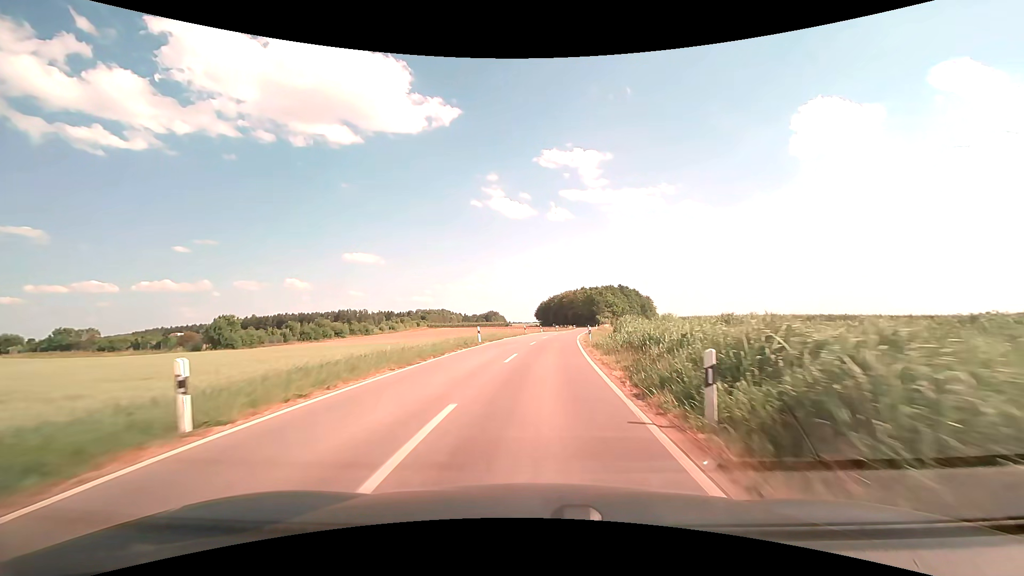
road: unclassified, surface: asphalt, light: Day
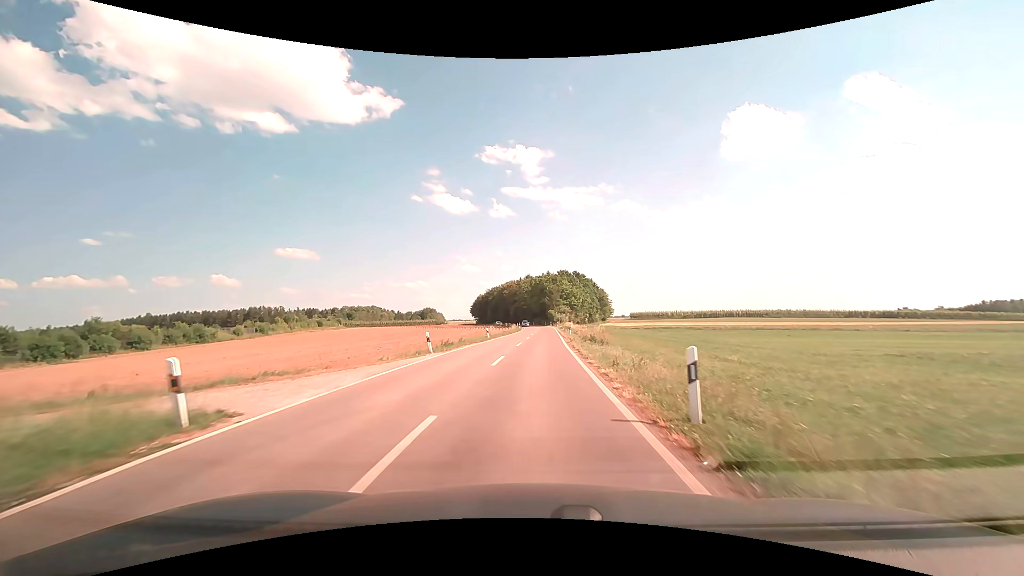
(+2.8, +49.1) m; +7°
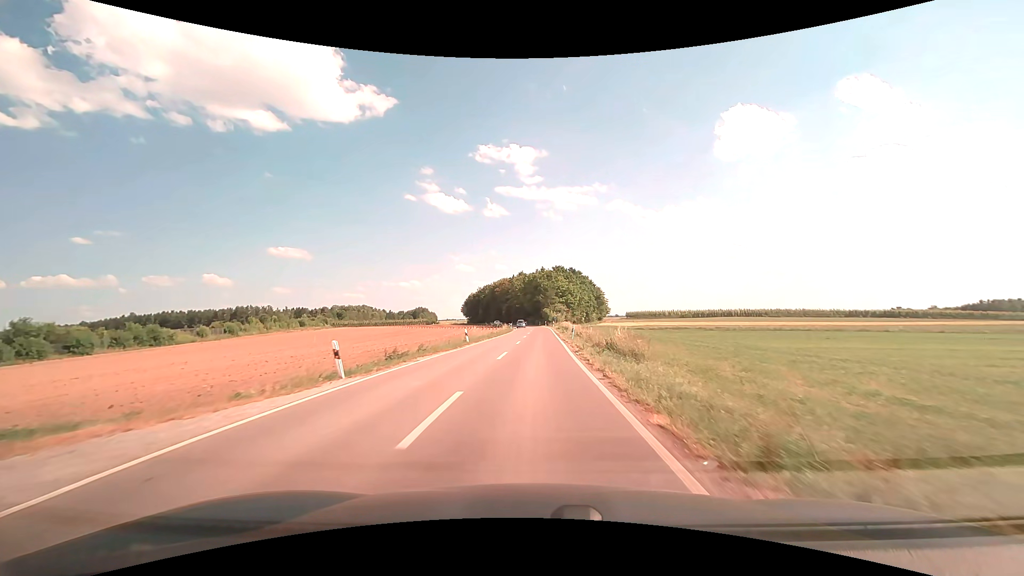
(+0.1, +9.8) m; +1°
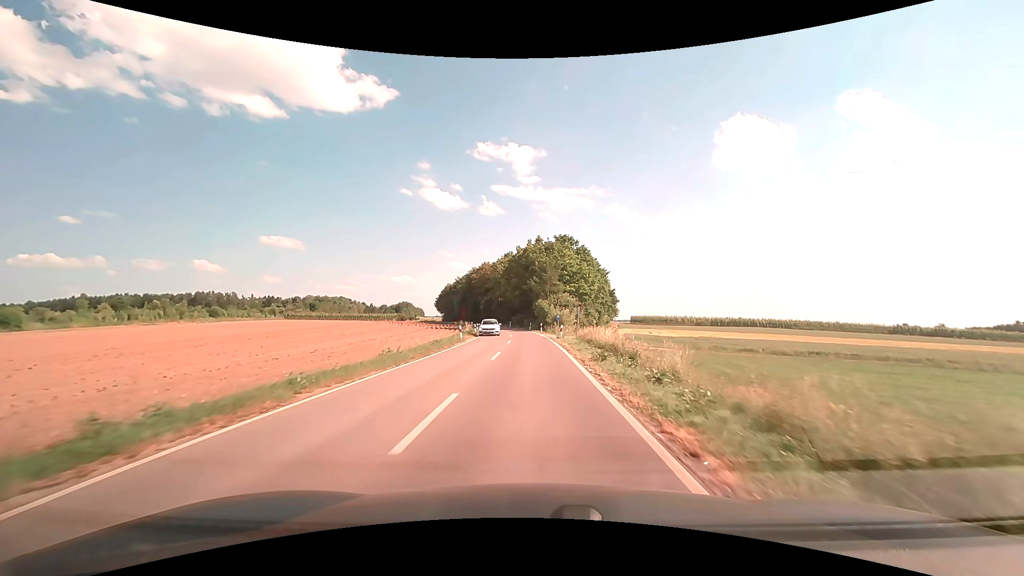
(+0.6, +48.5) m; +1°
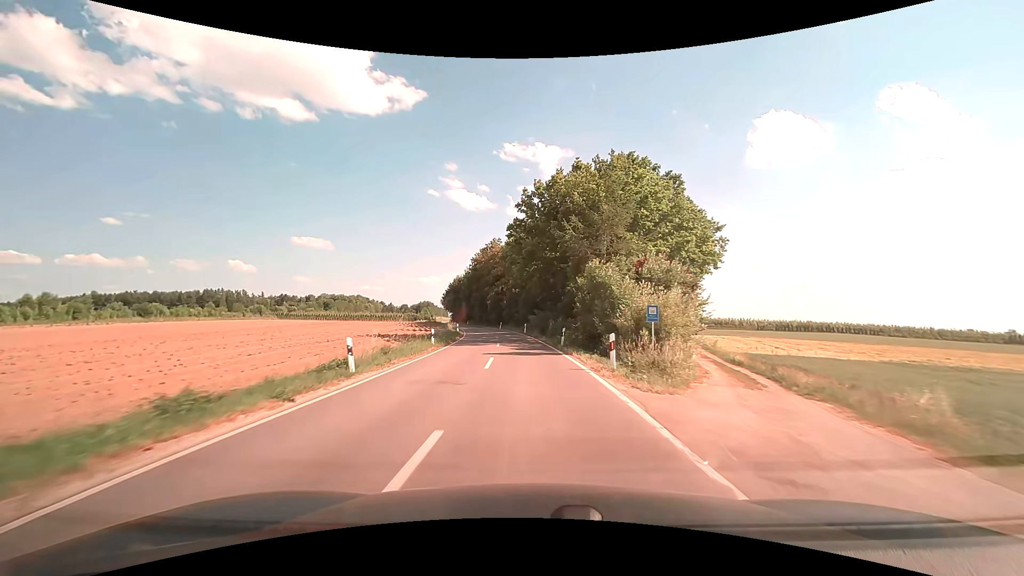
(-0.5, +39.4) m; -3°
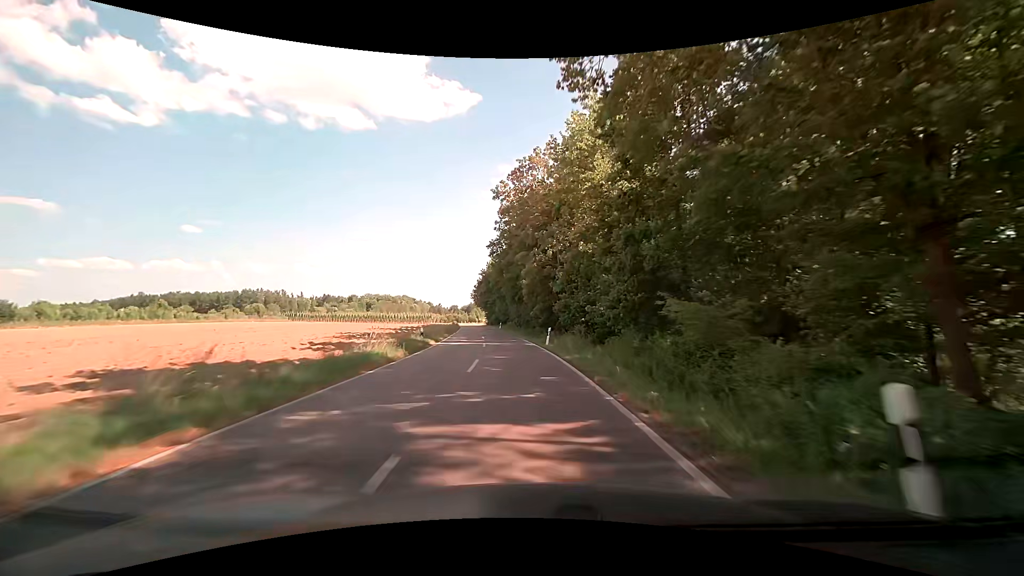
(-2.8, +49.3) m; -7°
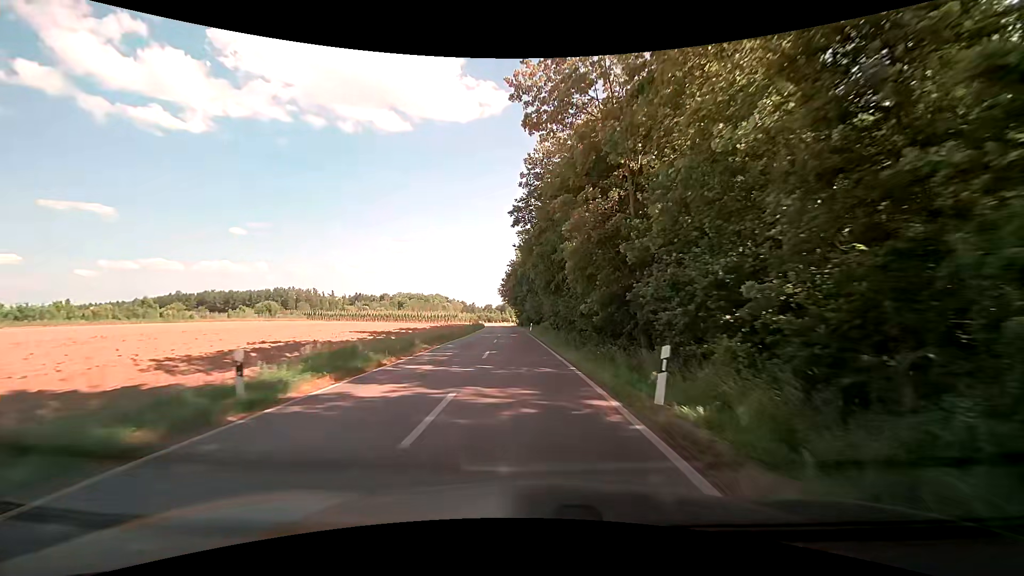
(-0.5, +19.8) m; -3°
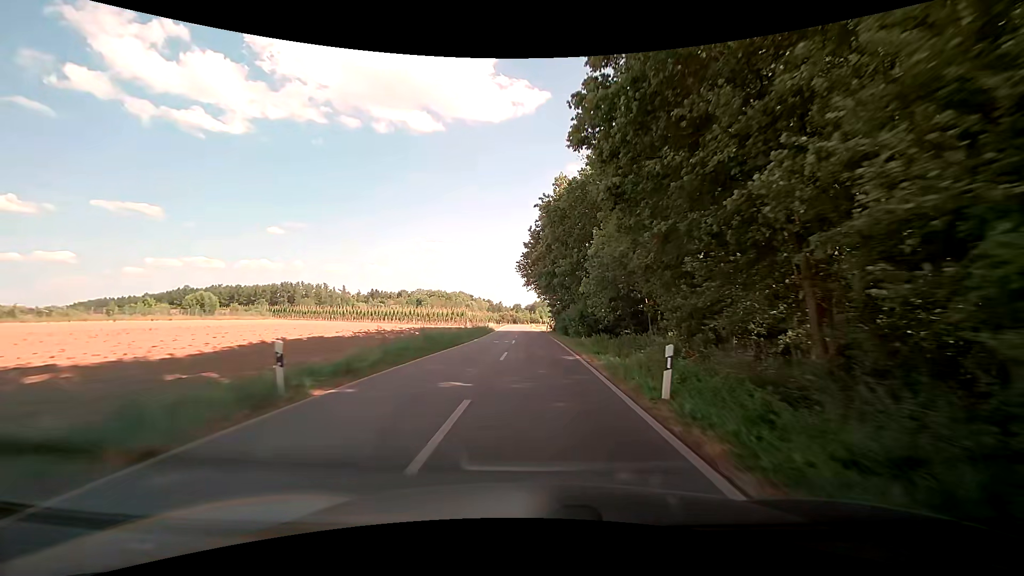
(-2.7, +49.5) m; -4°
(0, +10) (0, +20) (0, +30) (-1, +40) (-1, +50) (-1, +60) (-2, +70) (-2, +80) (-3, +90) (-3, +100) m
